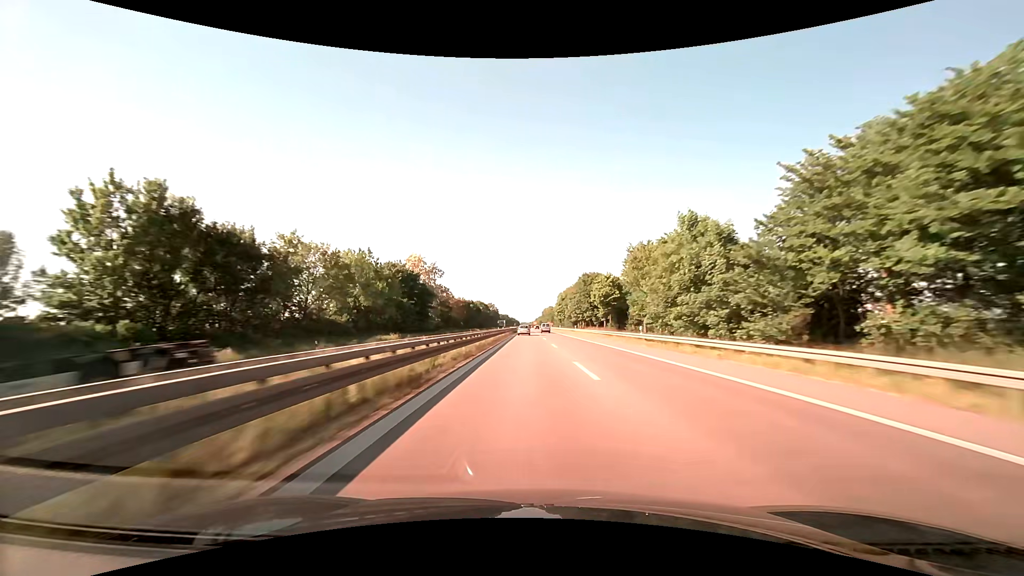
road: trunk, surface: asphalt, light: Day
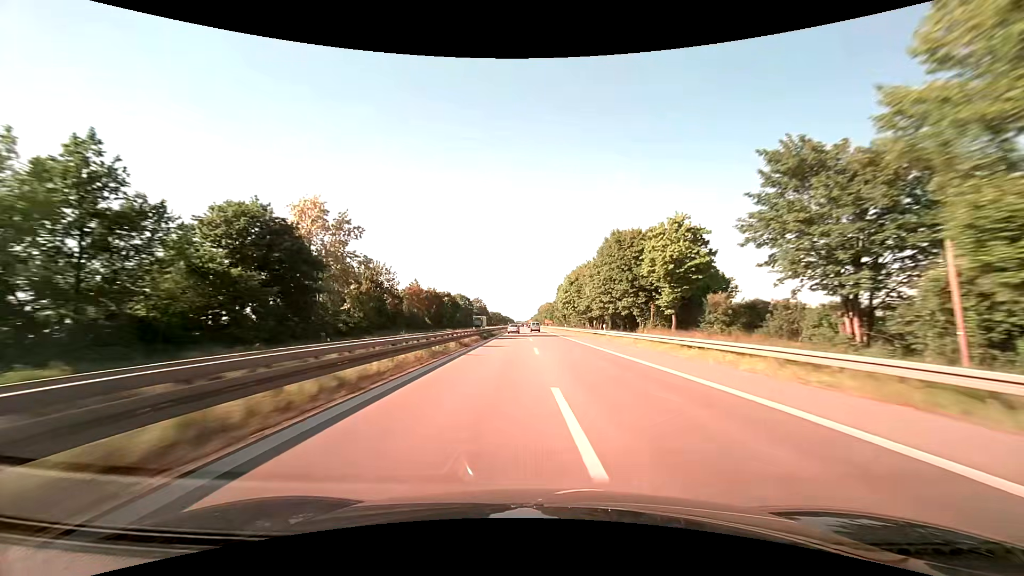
(+0.2, +43.7) m; +1°
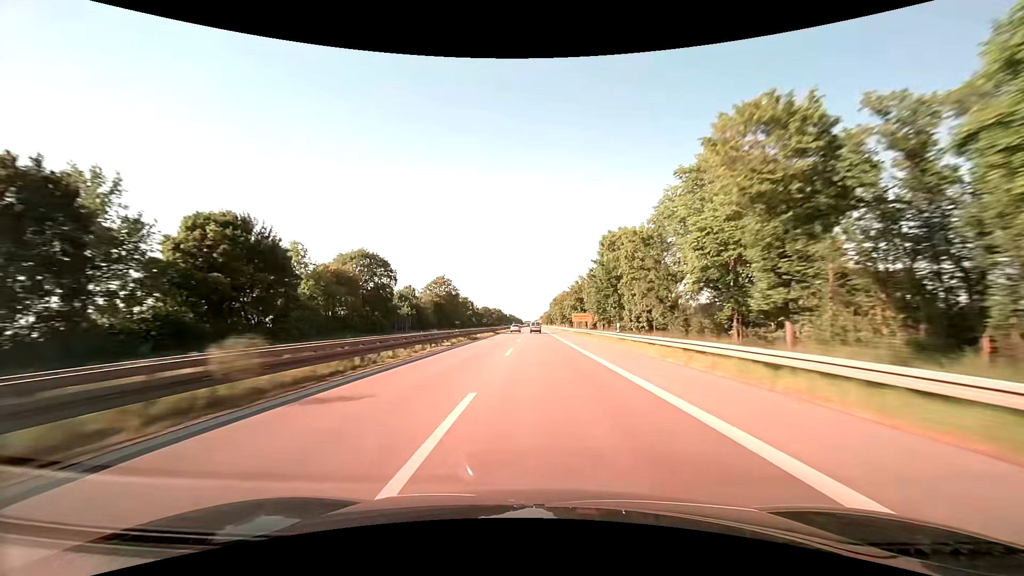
(-1.2, +108.2) m; -1°
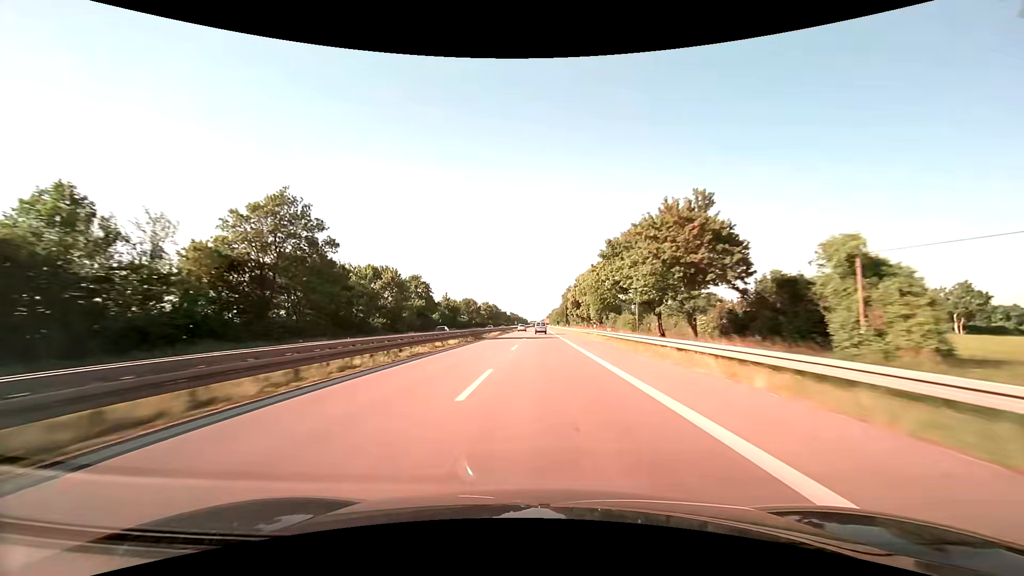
(-0.5, +84.5) m; -1°
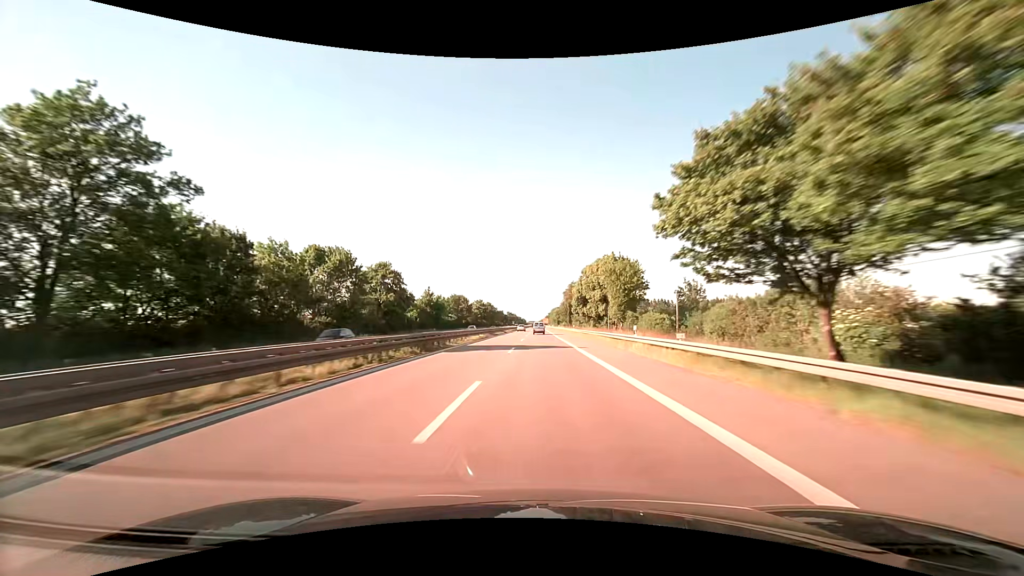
(+0.1, +20.9) m; 0°
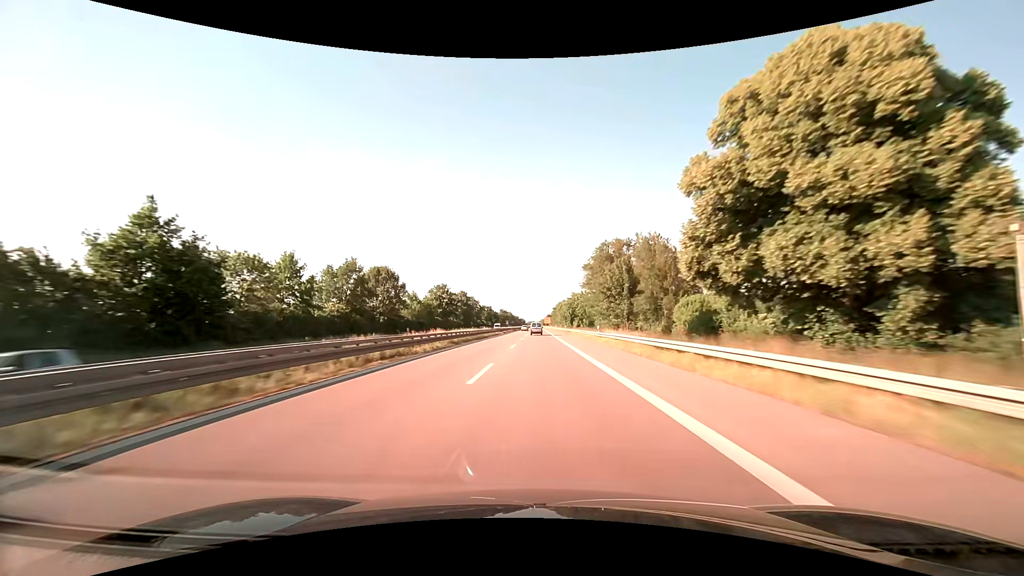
(+0.1, +84.2) m; 0°
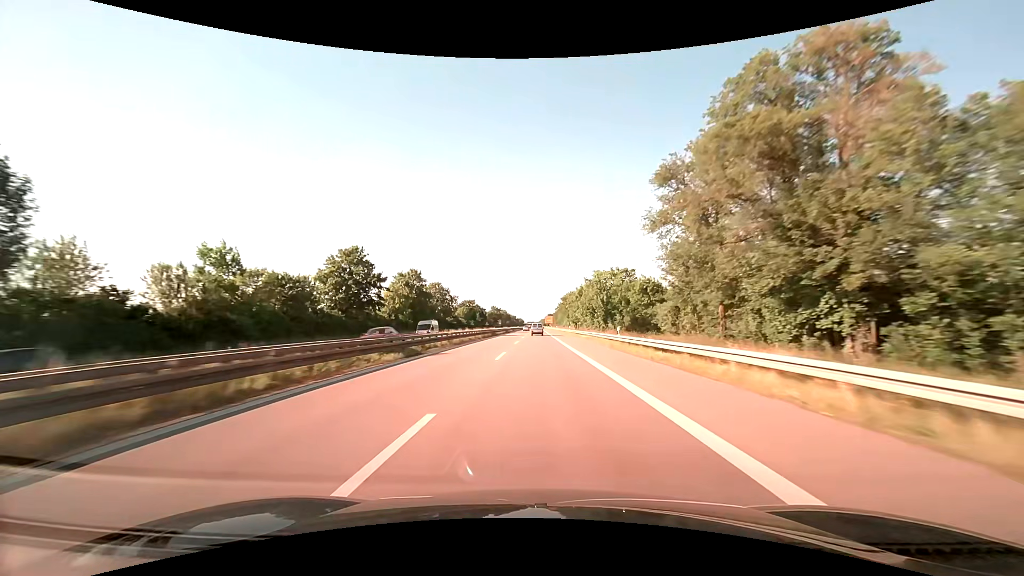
(+0.2, +63.7) m; 0°
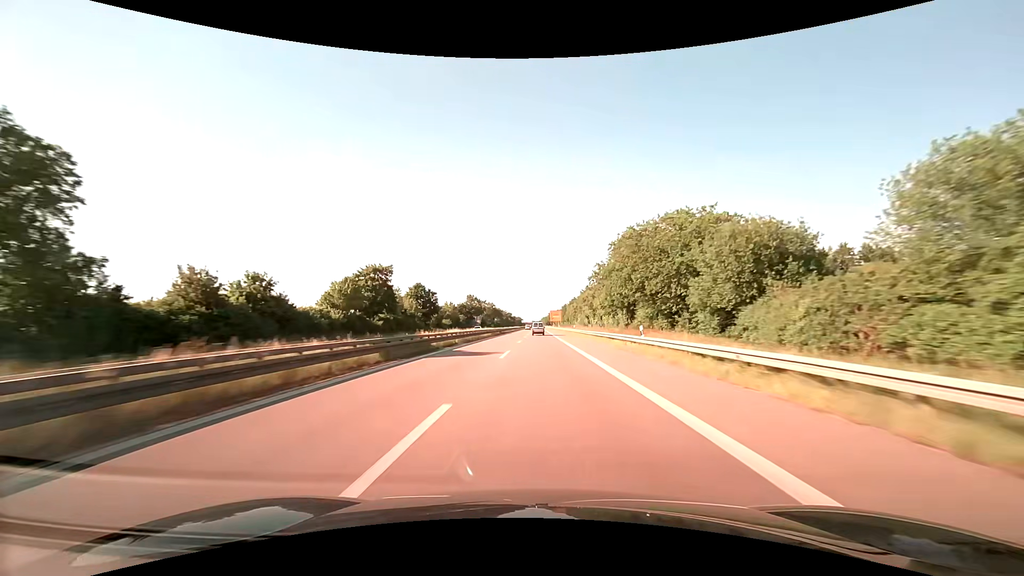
(-0.2, +106.9) m; 0°
(0, +10) (0, +20) (0, +30) (0, +40) (0, +50) (0, +60) (0, +70) (0, +80) (0, +90) (0, +100) m
